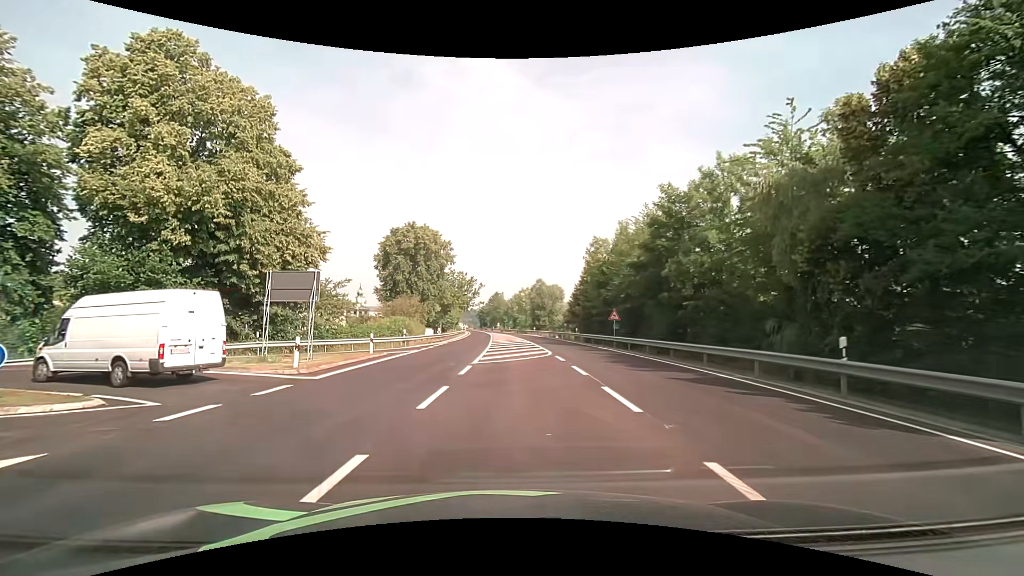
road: primary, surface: asphalt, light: Day
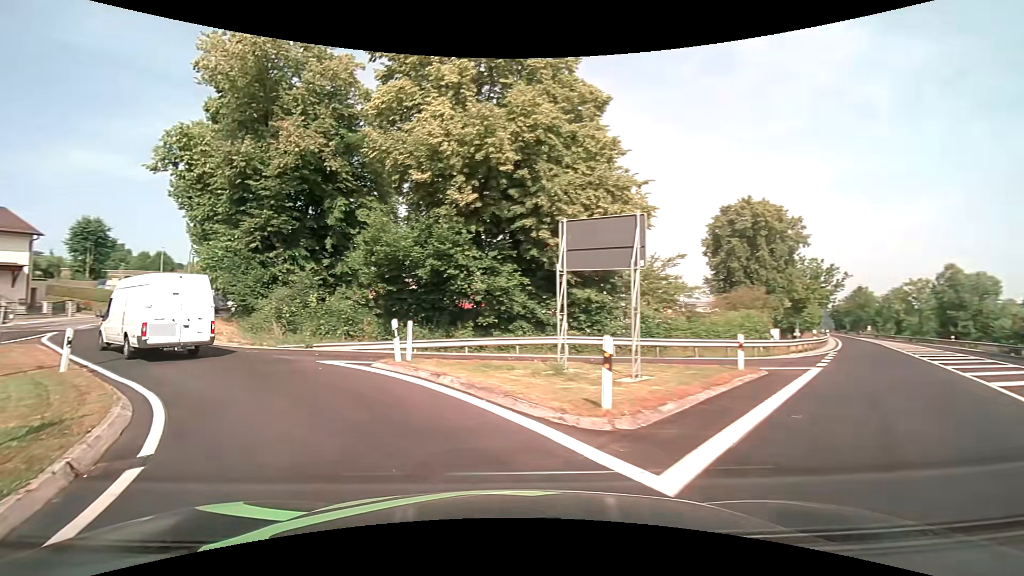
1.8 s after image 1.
(-3.1, +10.9) m; -36°
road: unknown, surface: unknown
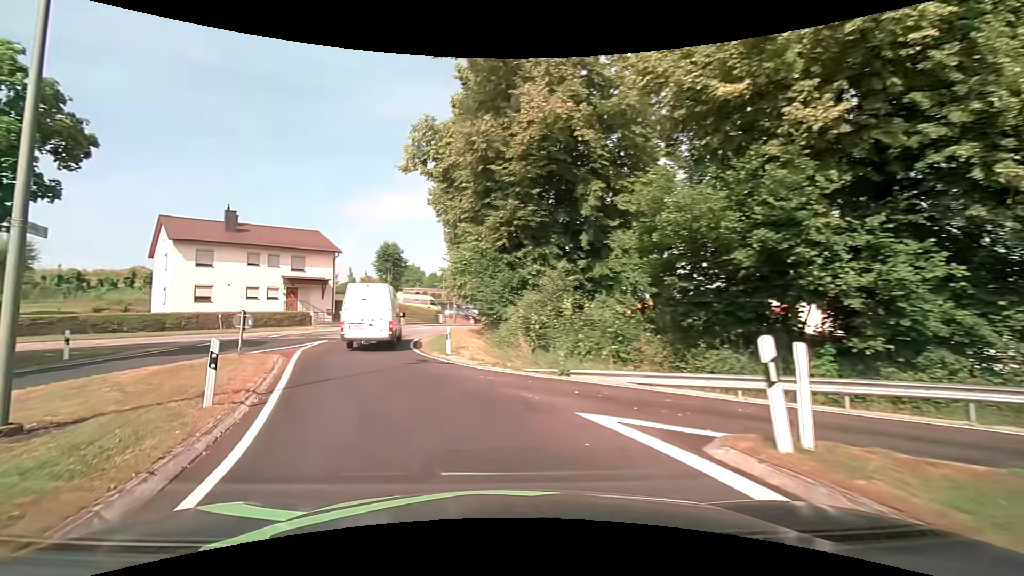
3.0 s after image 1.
(-1.9, +7.9) m; -28°
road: unclassified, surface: asphalt
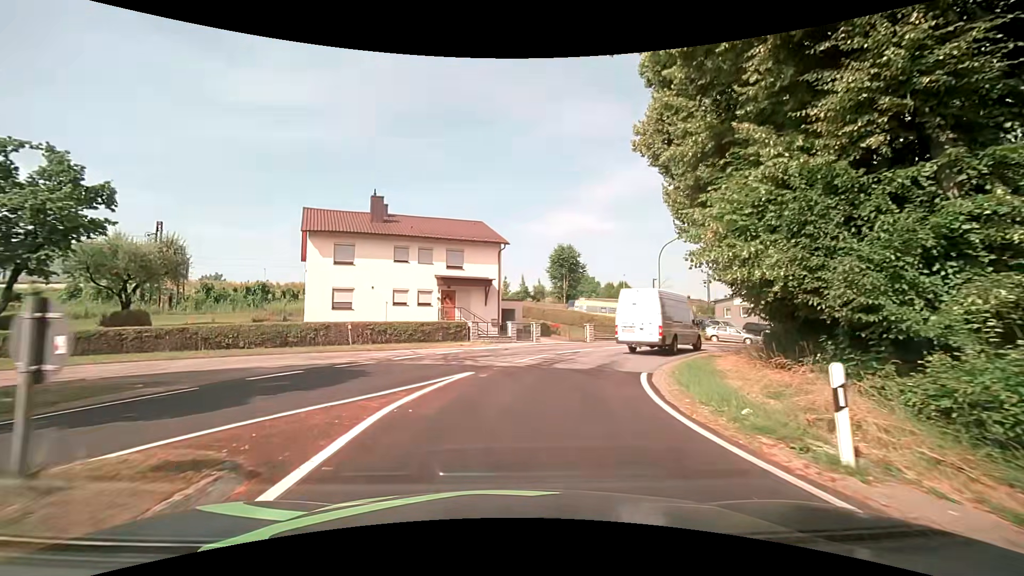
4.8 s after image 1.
(-3.2, +13.4) m; -20°
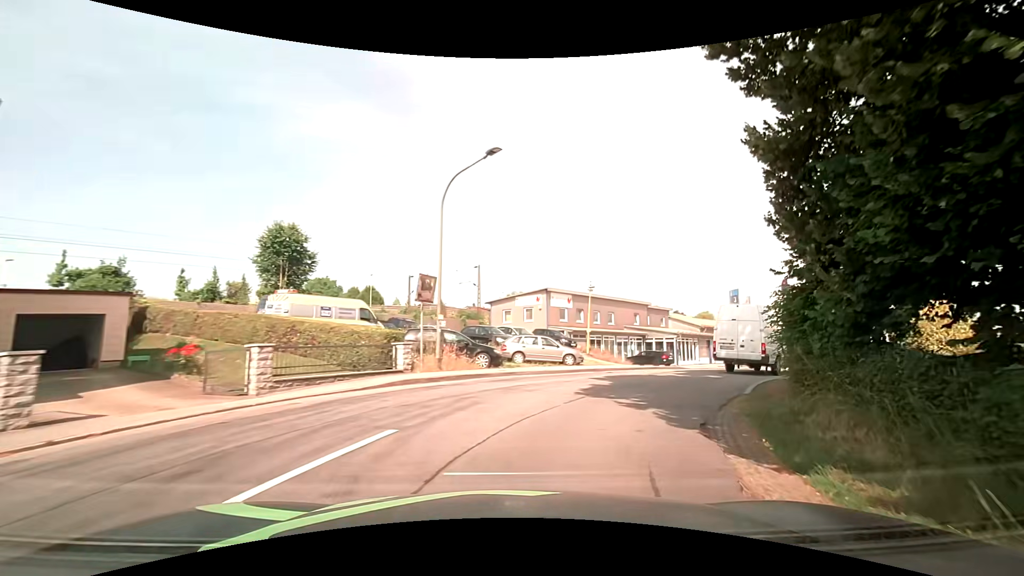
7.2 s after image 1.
(+4.0, +19.9) m; +28°
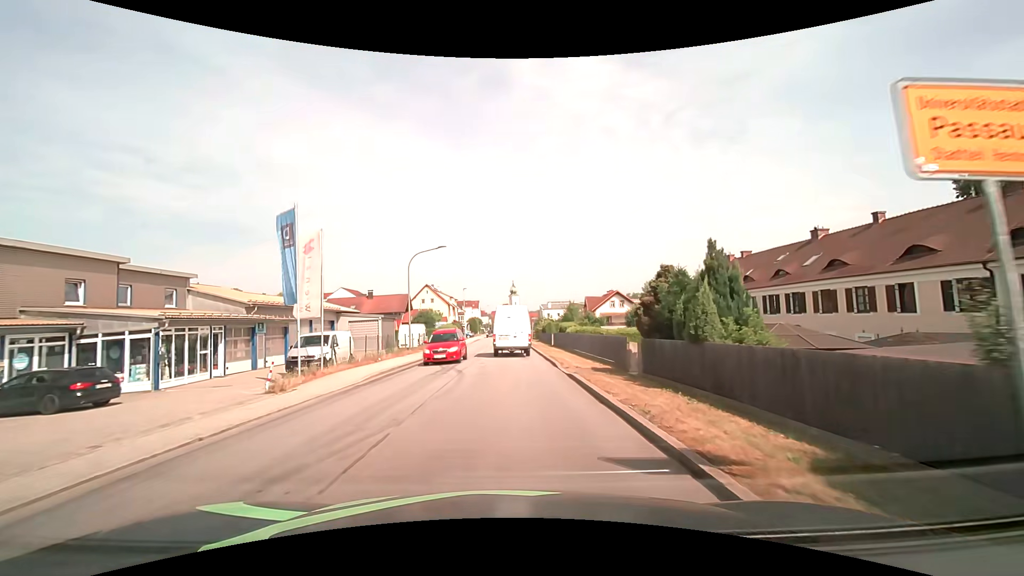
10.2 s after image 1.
(+11.0, +23.2) m; +44°
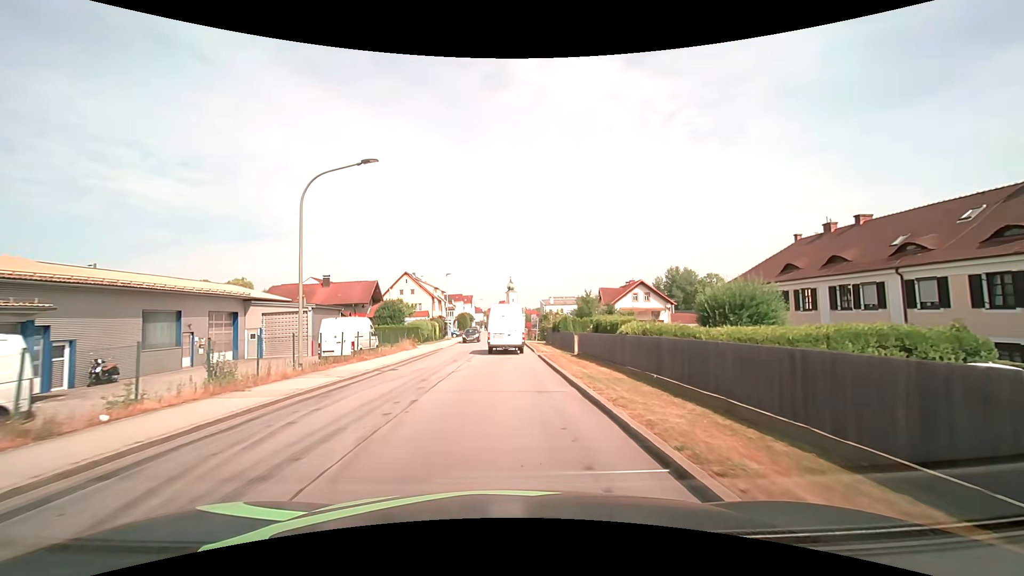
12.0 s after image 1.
(+0.2, +18.2) m; 0°
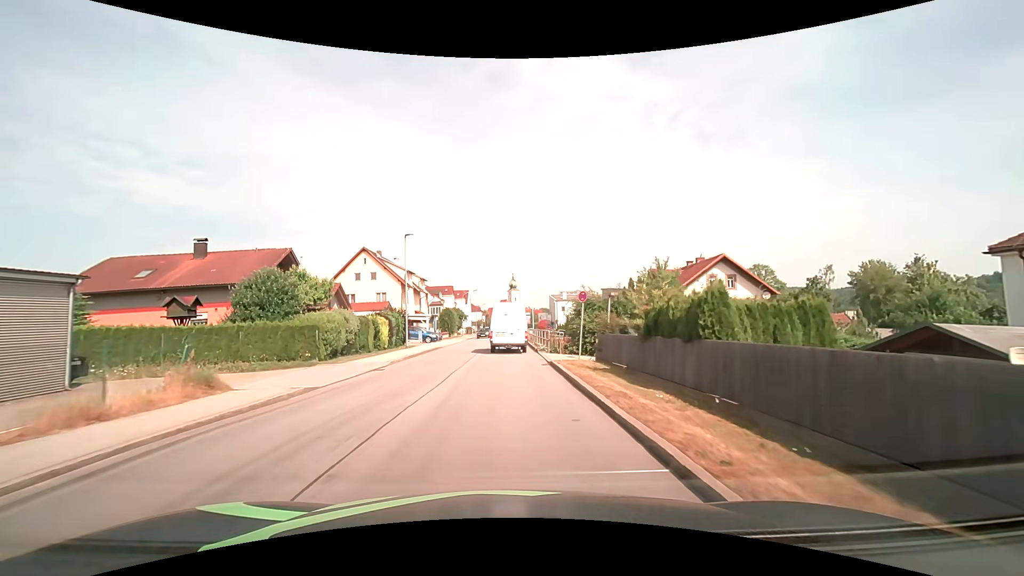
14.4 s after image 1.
(+0.1, +26.1) m; 0°
(0, +10) (0, +20) (0, +30) (0, +40) (0, +50) (0, +60) (0, +70) (0, +80) (0, +90) (0, +100) m
